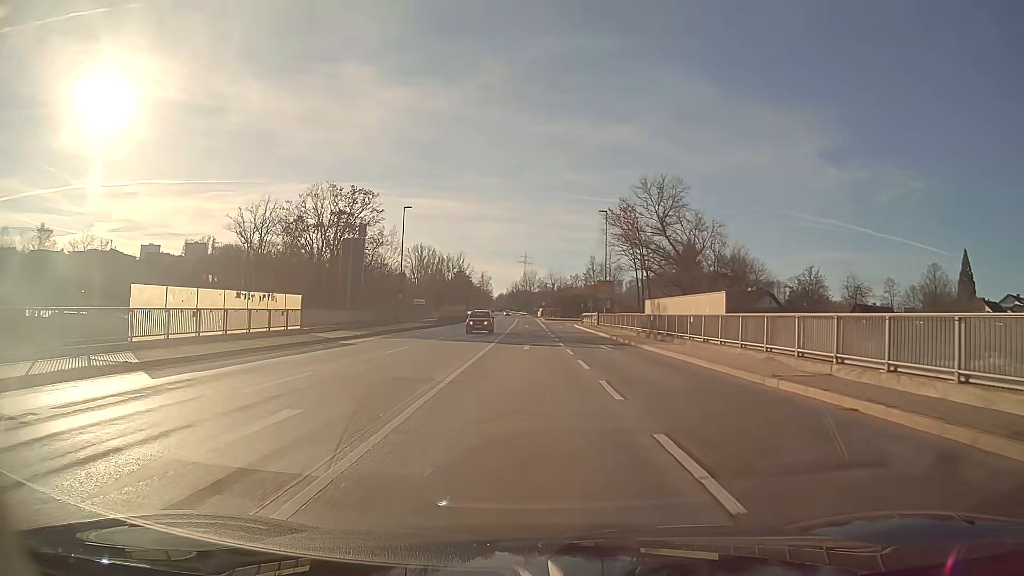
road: primary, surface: asphalt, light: Day
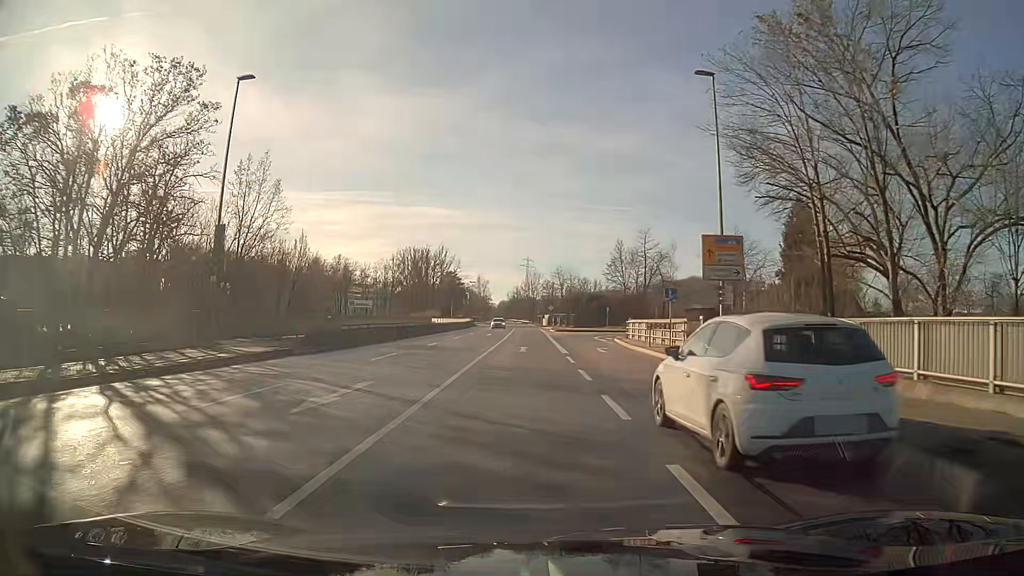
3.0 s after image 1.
(0.0, +37.2) m; 0°
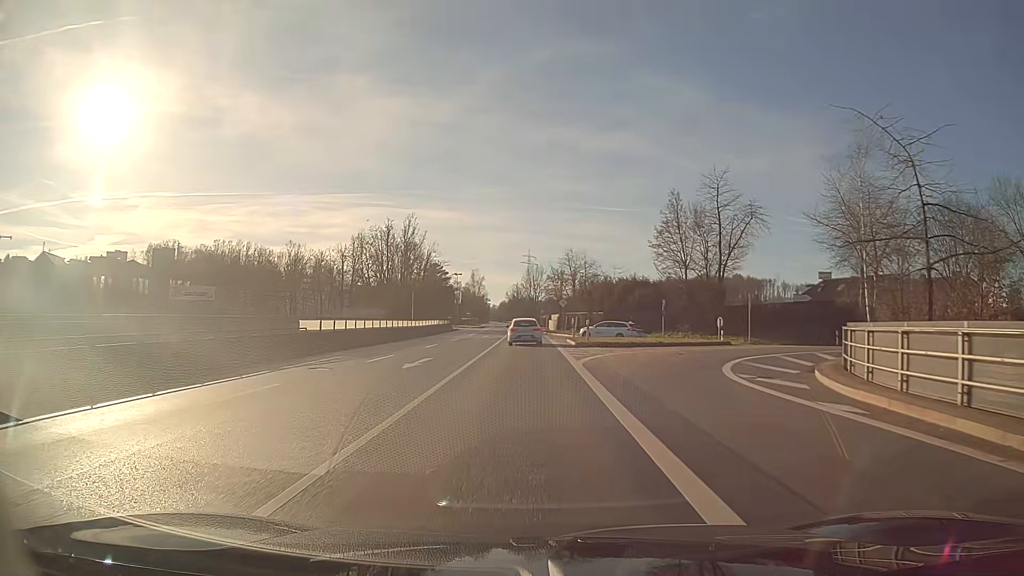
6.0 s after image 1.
(0.0, +35.7) m; 0°
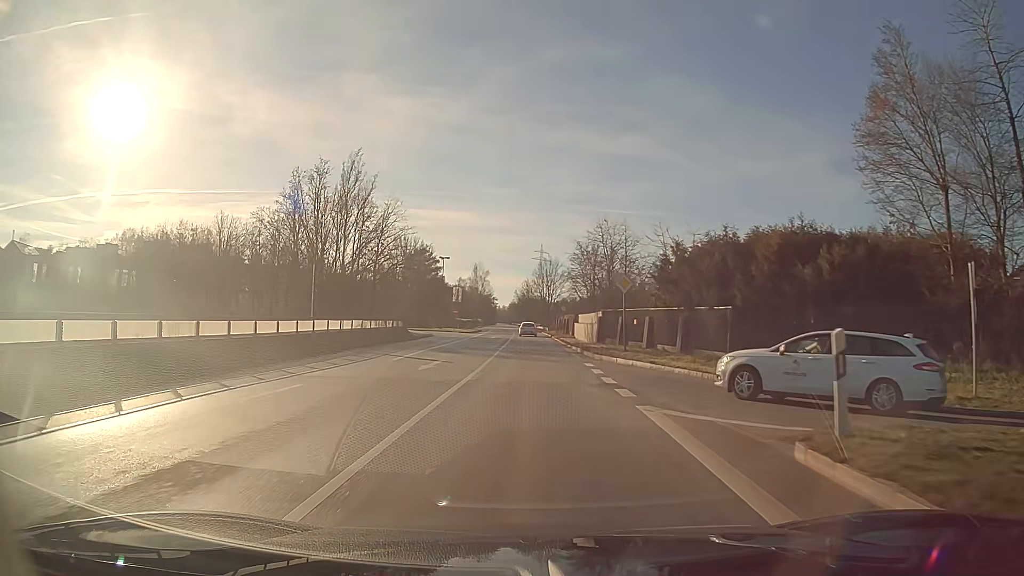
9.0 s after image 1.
(-0.3, +35.7) m; -1°
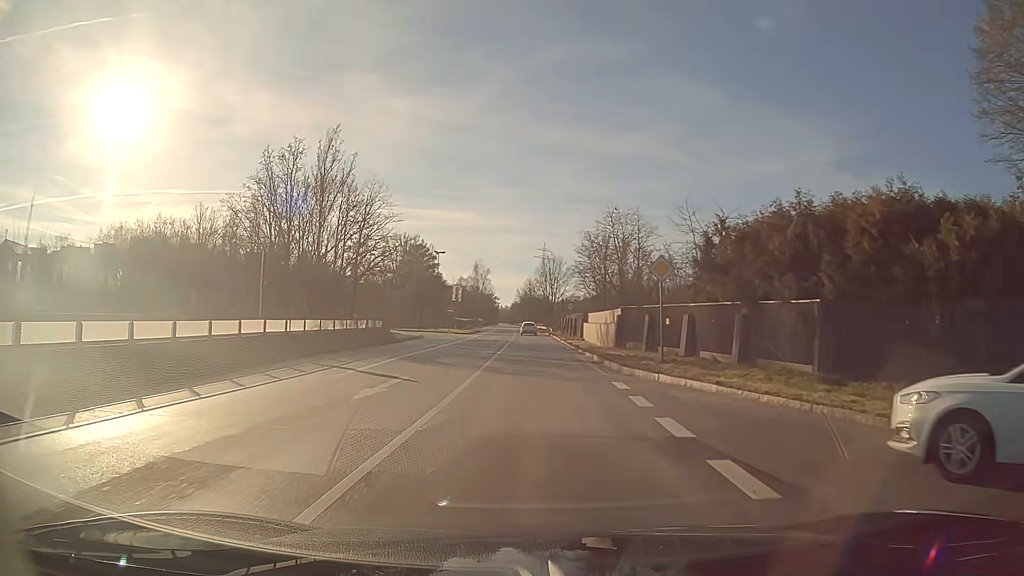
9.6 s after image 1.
(0.0, +7.5) m; 0°
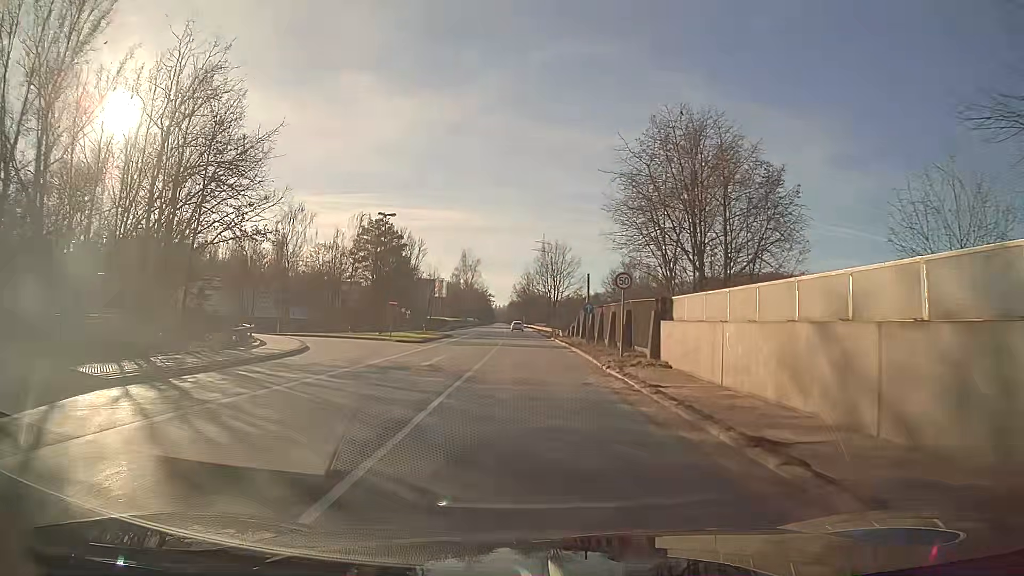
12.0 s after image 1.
(+0.1, +31.0) m; 0°
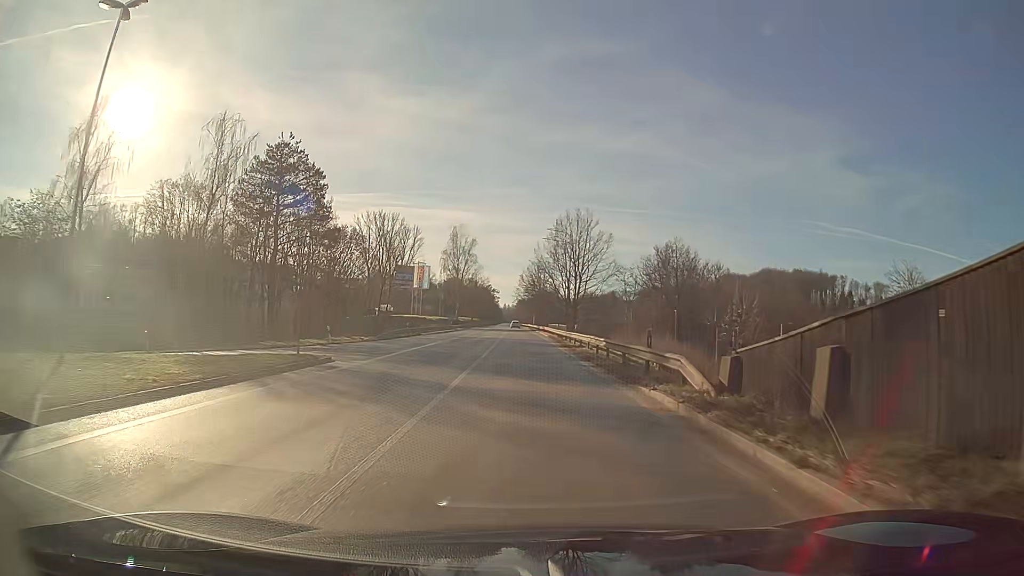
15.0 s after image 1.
(-0.7, +41.1) m; -1°
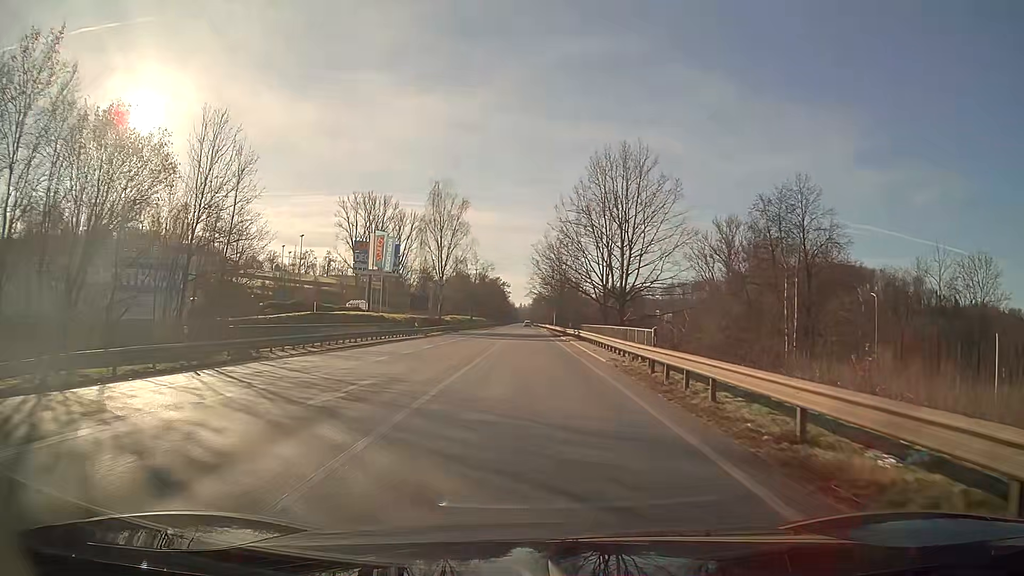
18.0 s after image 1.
(-0.6, +42.0) m; -2°
